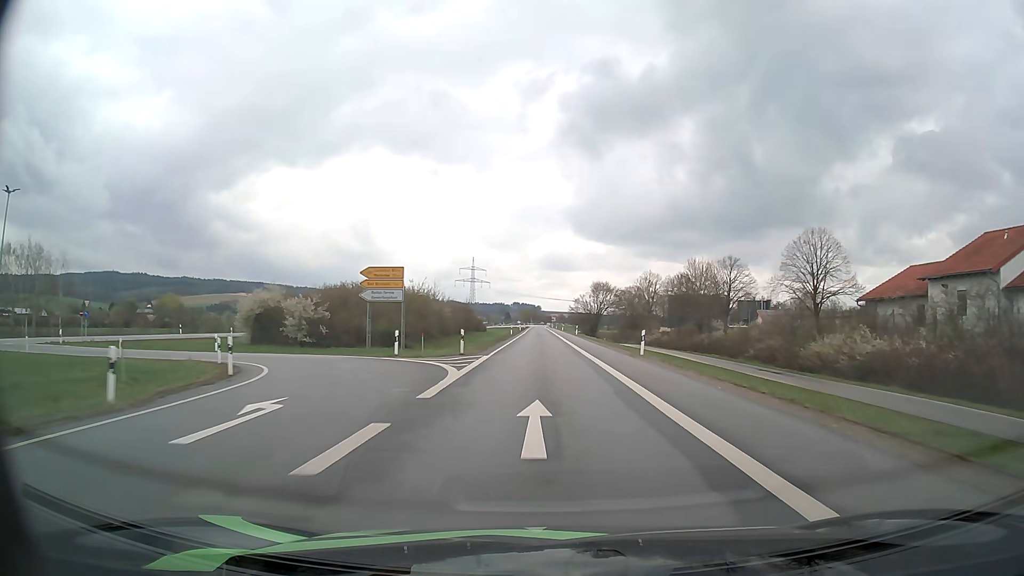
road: primary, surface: asphalt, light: Day
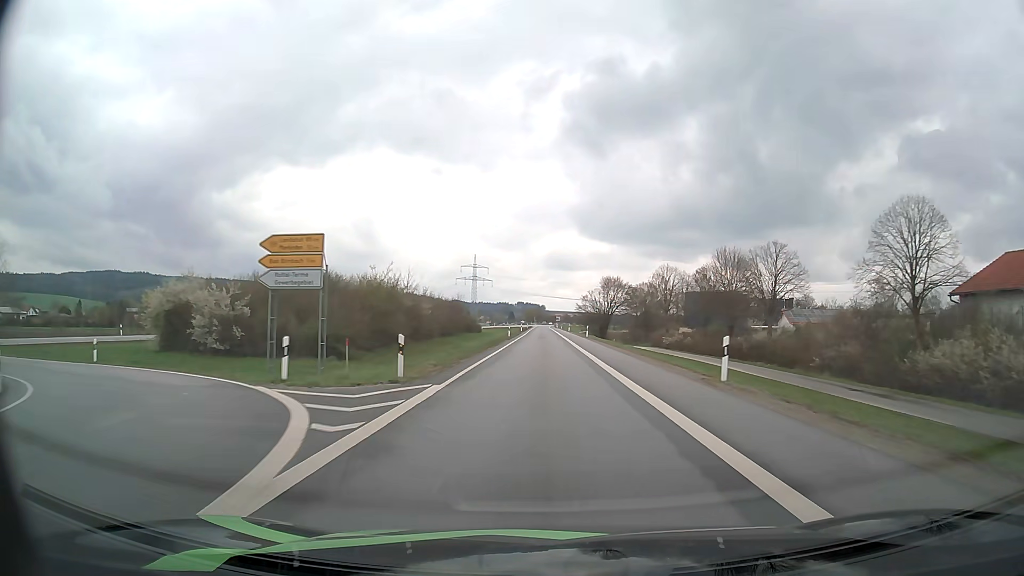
(0.0, +12.8) m; 0°
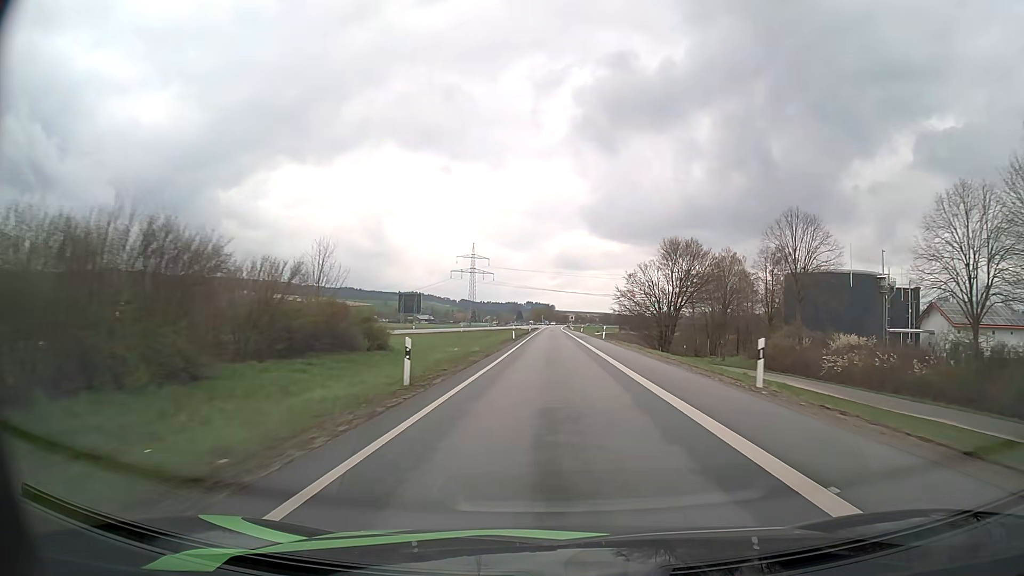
(-0.5, +51.4) m; -1°
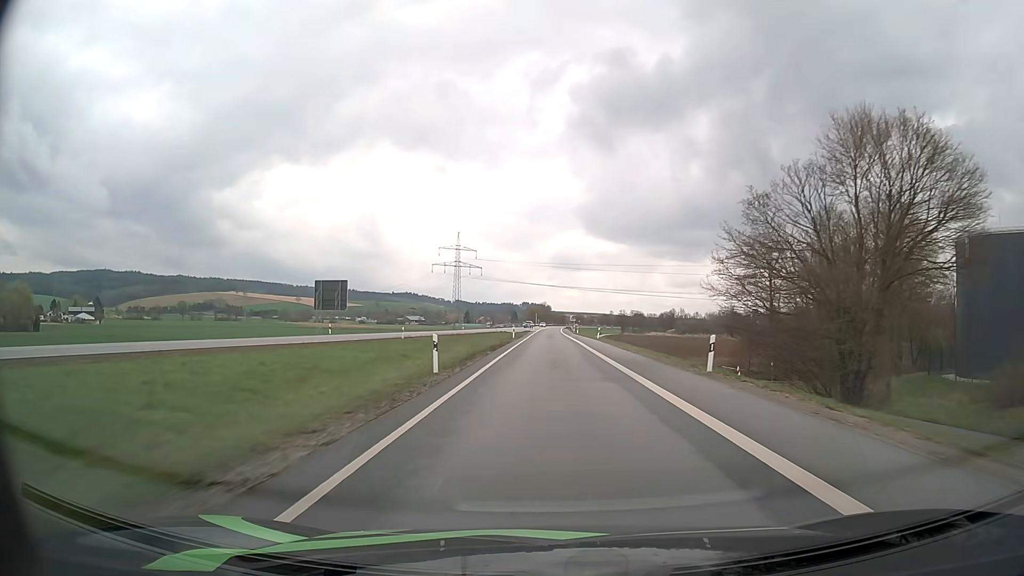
(+0.1, +38.7) m; 0°
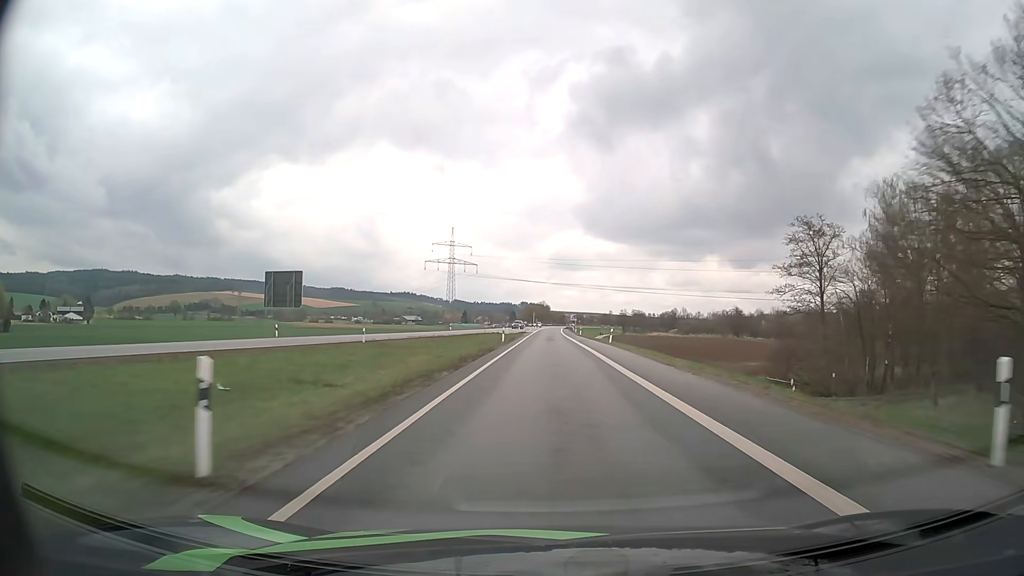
(0.0, +13.0) m; 0°
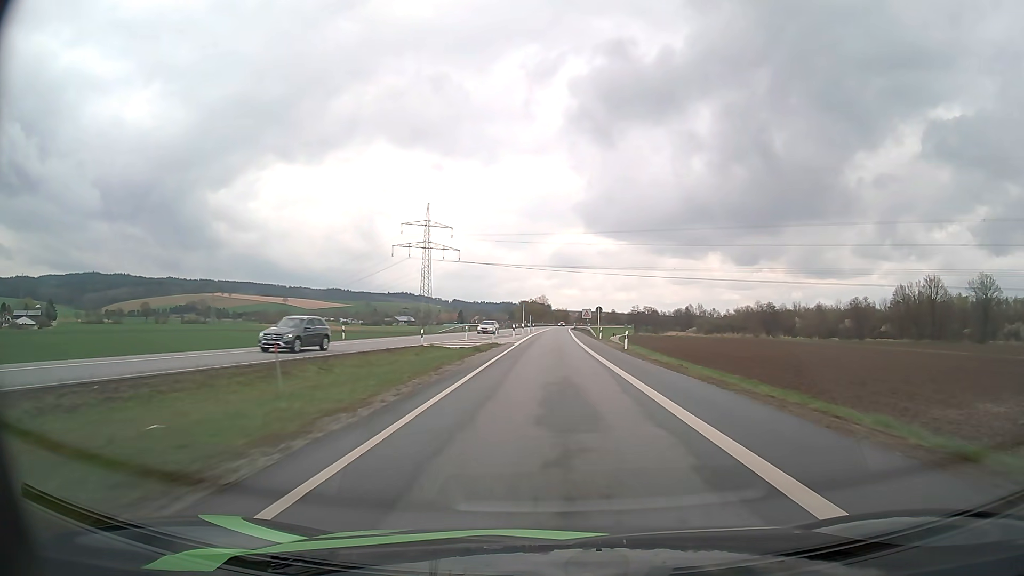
(0.0, +52.7) m; 0°
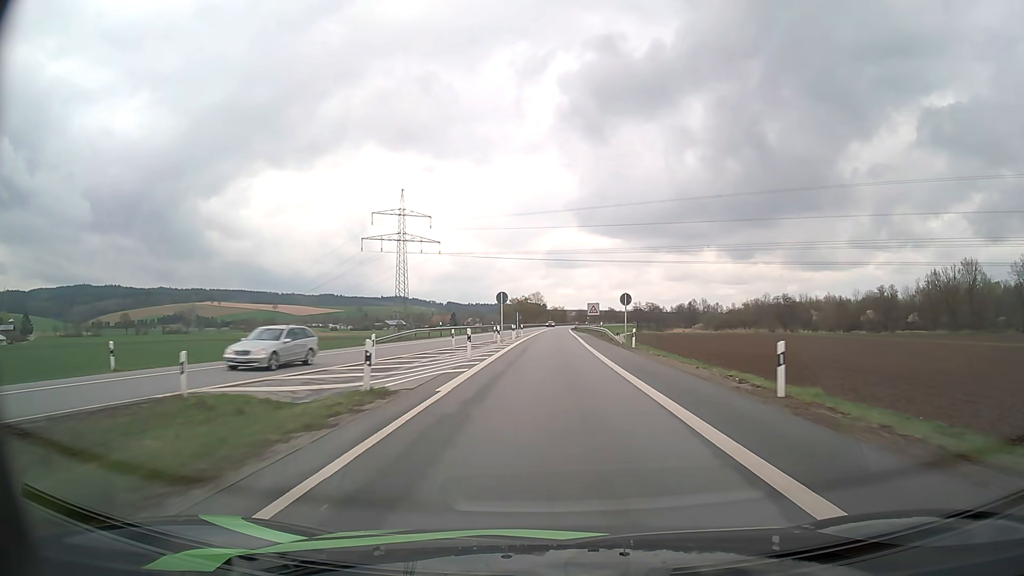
(0.0, +26.6) m; 0°
